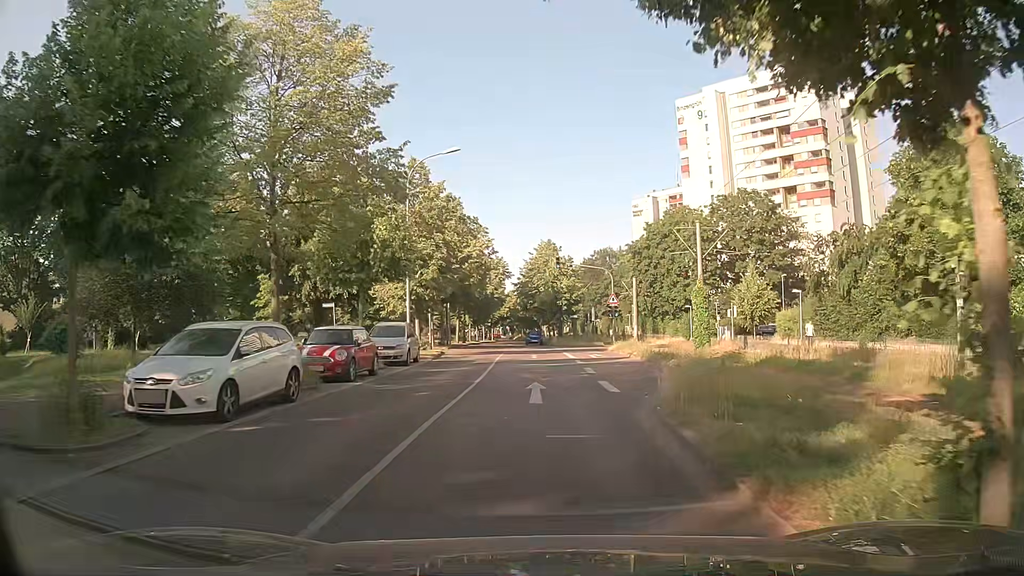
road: residential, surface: asphalt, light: Day
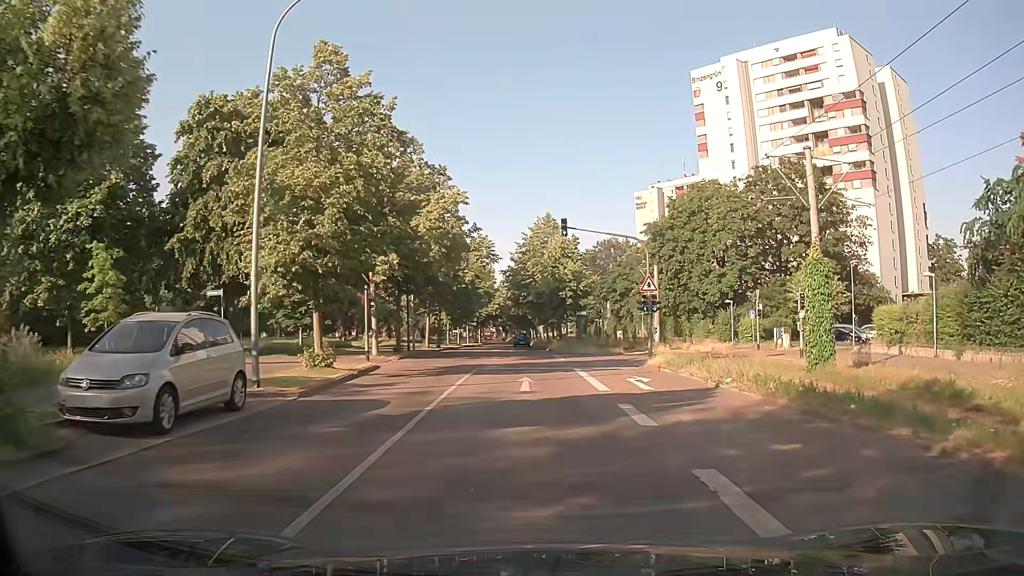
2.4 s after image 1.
(+0.3, +16.5) m; +1°
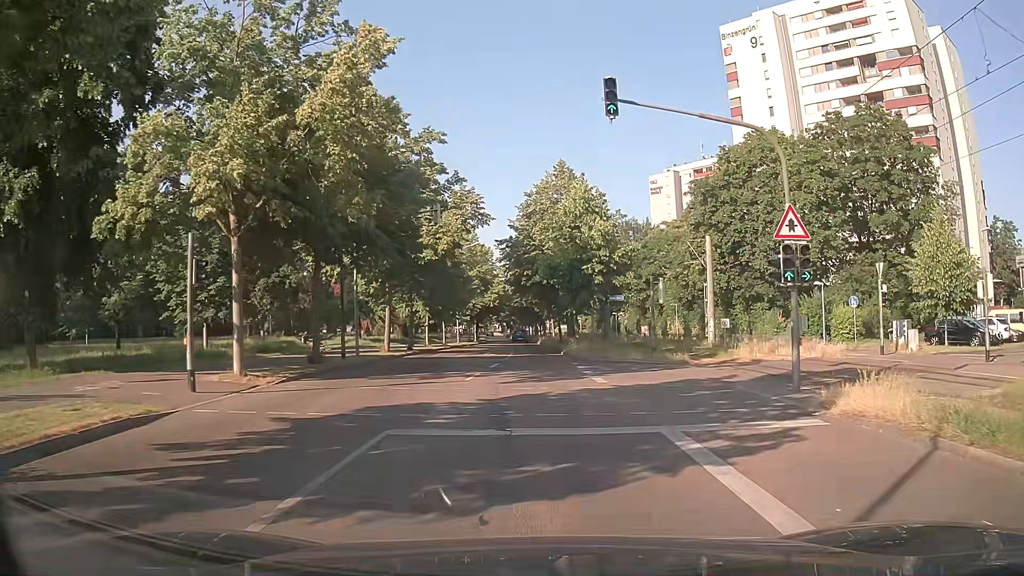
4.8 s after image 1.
(-0.1, +16.7) m; 0°
